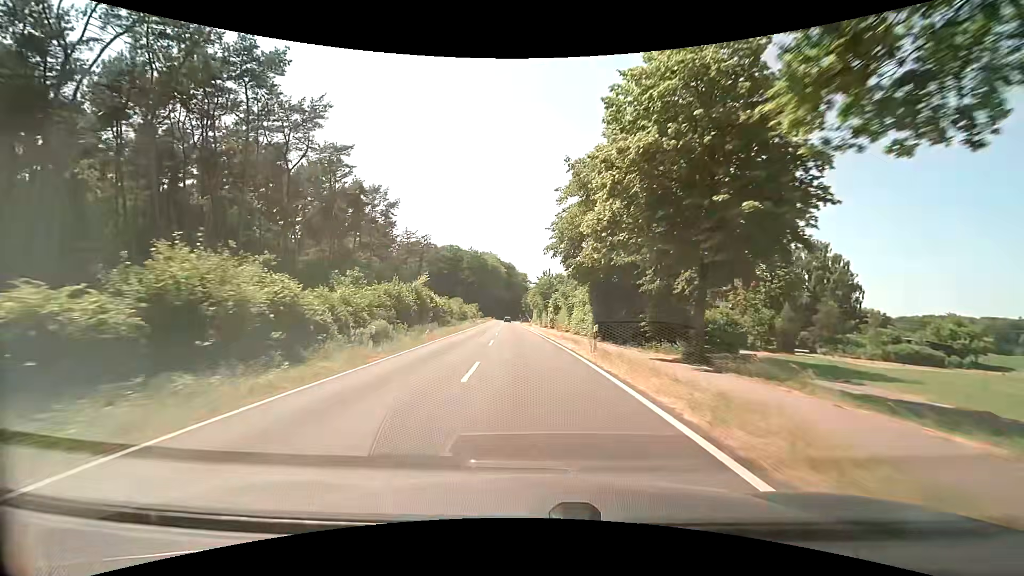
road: secondary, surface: asphalt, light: Day
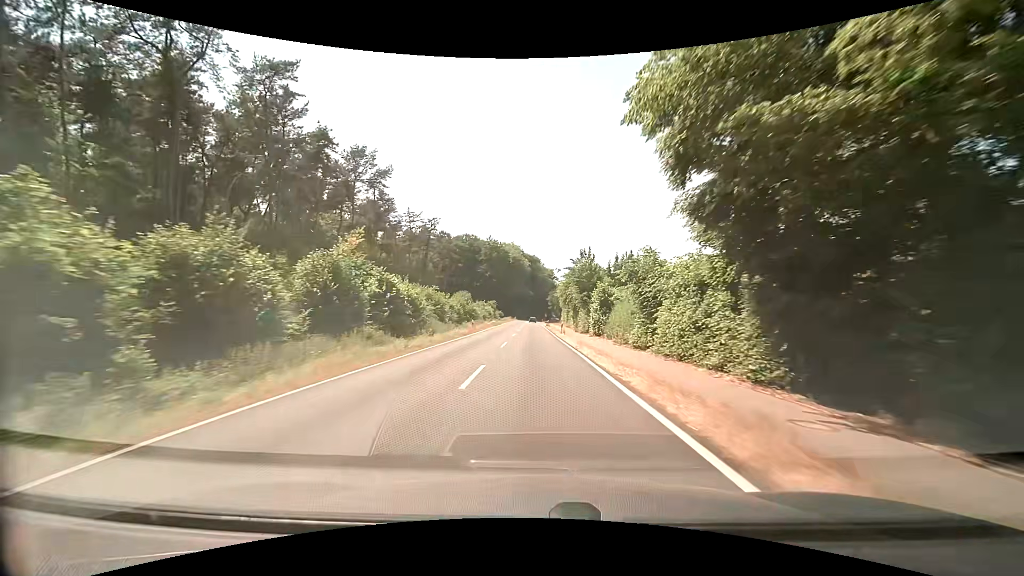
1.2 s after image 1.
(-1.0, +24.9) m; -4°
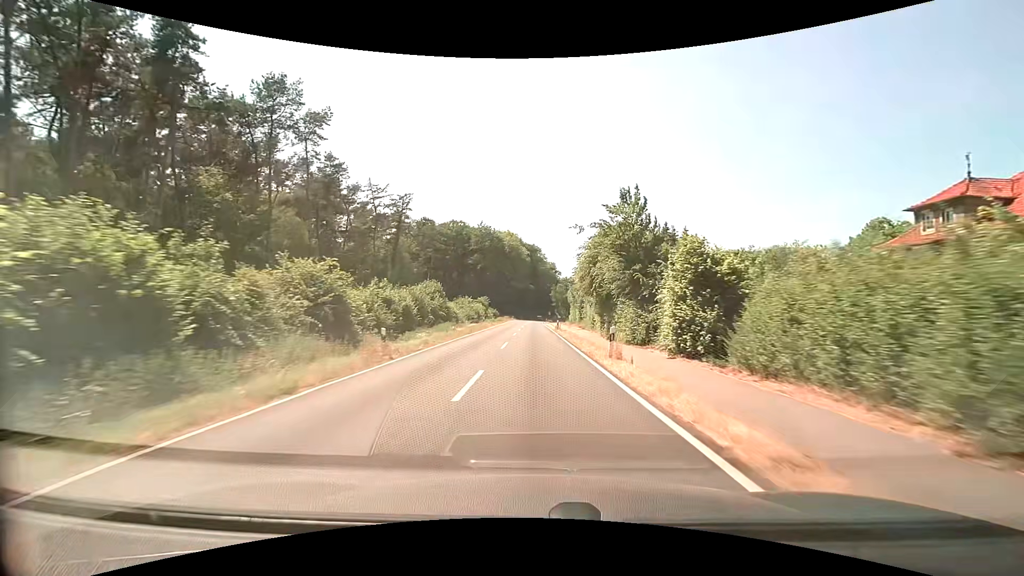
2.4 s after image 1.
(-0.1, +25.4) m; 0°
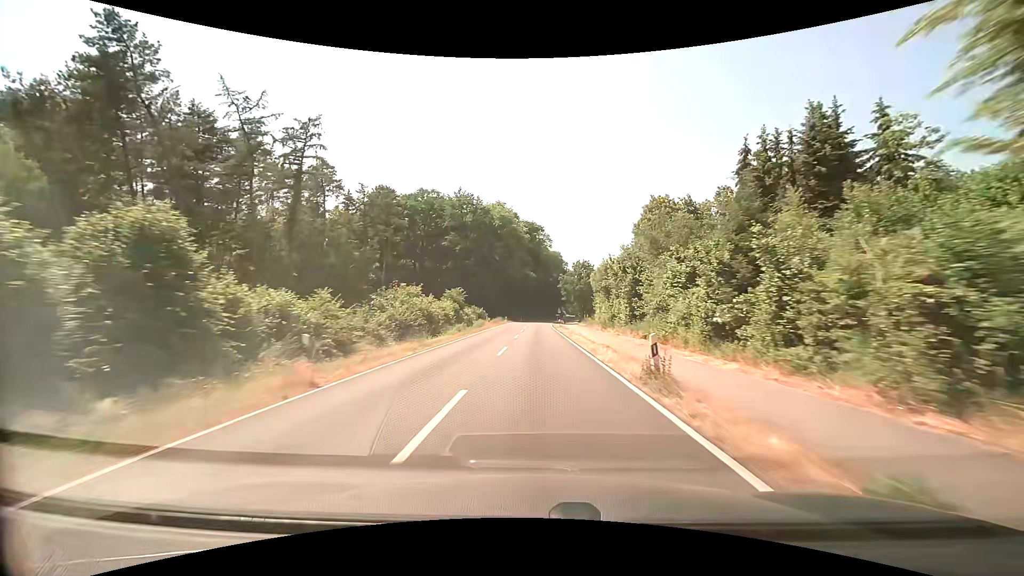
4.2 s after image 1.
(+0.1, +39.2) m; 0°
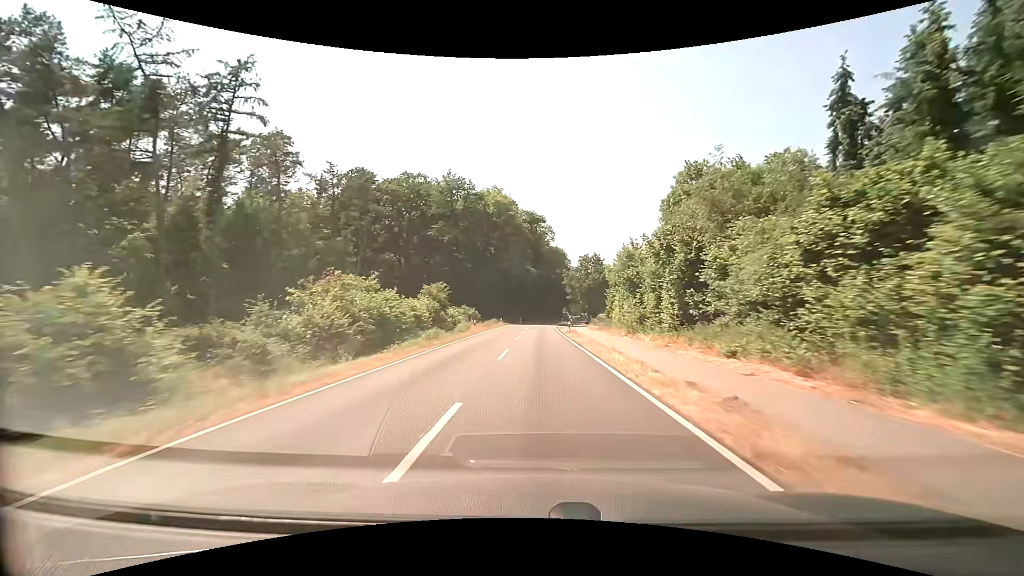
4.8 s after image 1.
(0.0, +13.3) m; 0°
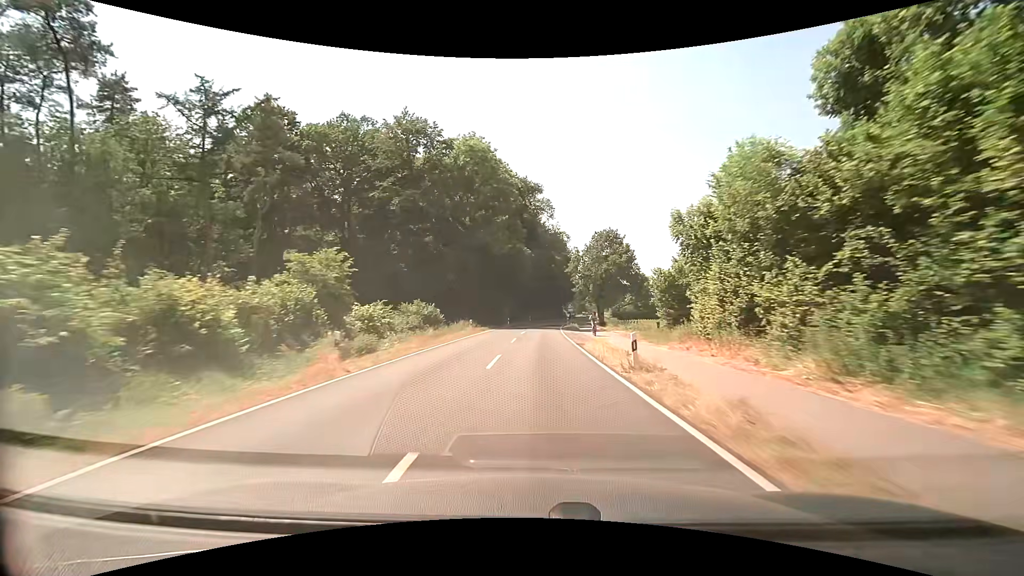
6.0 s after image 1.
(0.0, +26.8) m; 0°
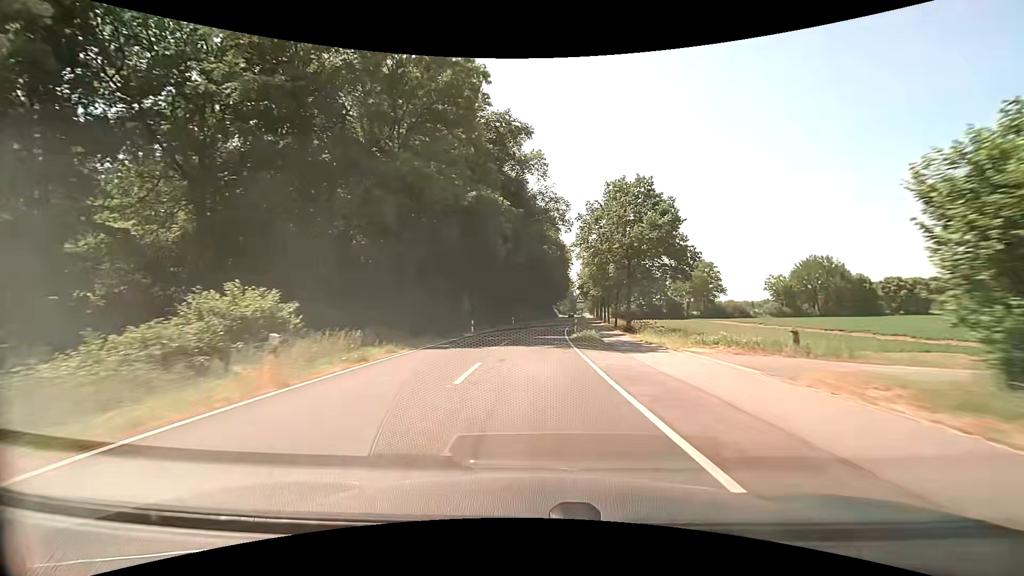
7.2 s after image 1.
(+0.4, +27.1) m; +2°
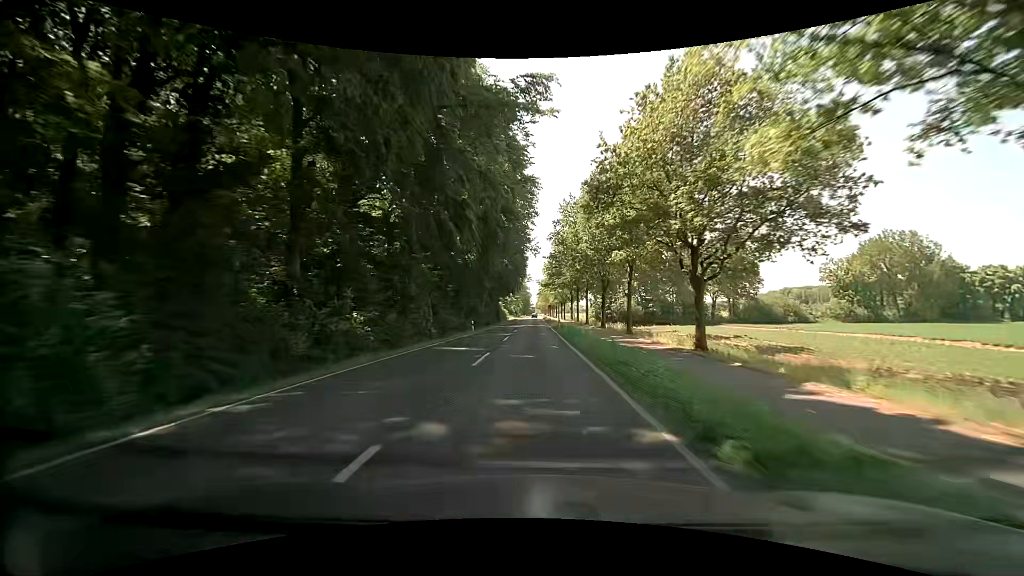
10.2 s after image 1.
(+3.2, +68.6) m; +5°
(0, +10) (0, +20) (0, +30) (0, +40) (0, +50) (0, +60) (0, +70) (0, +80) (+1, +90) (+1, +100) m
